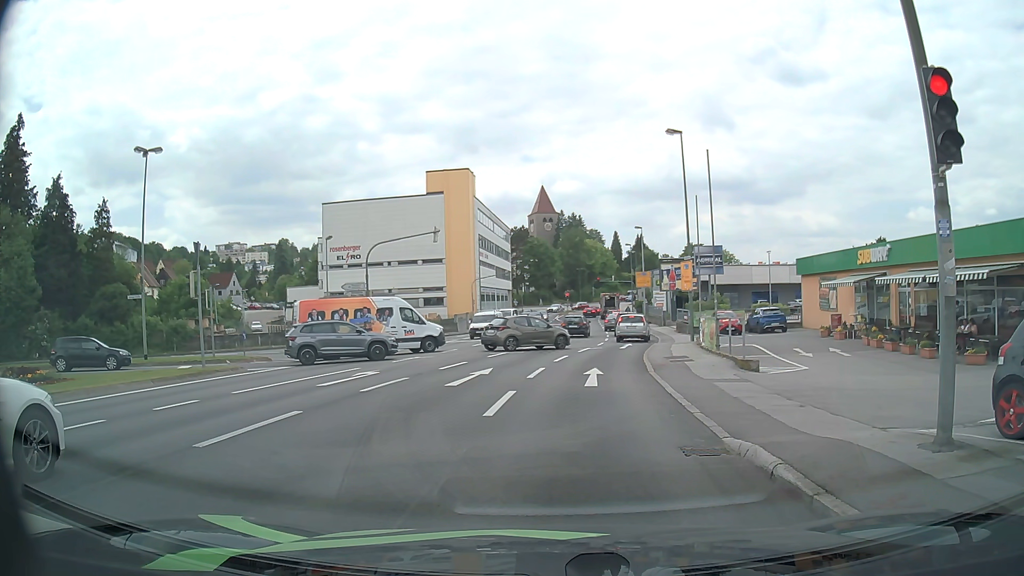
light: Day
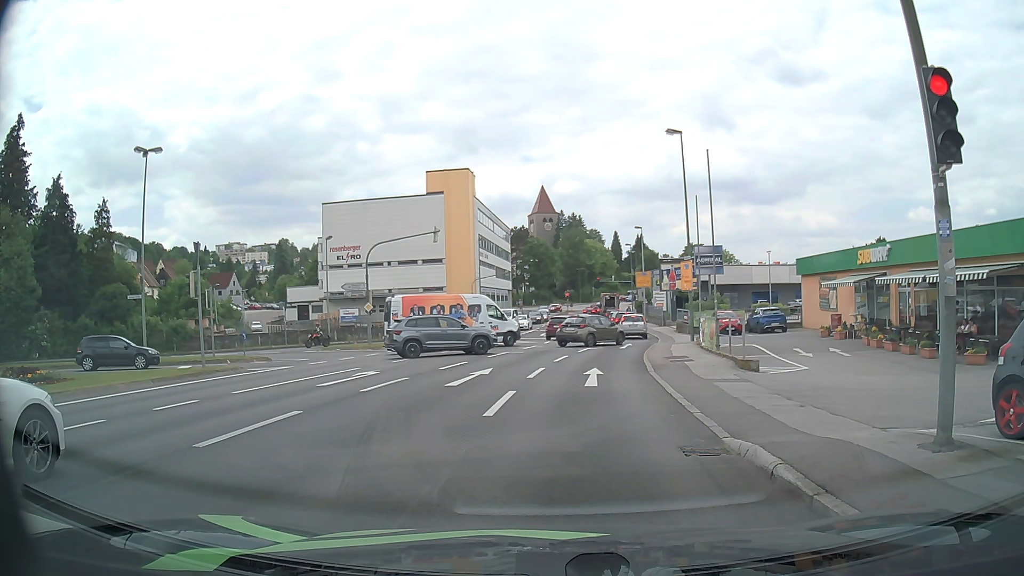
(0.0, 0.0) m; 0°
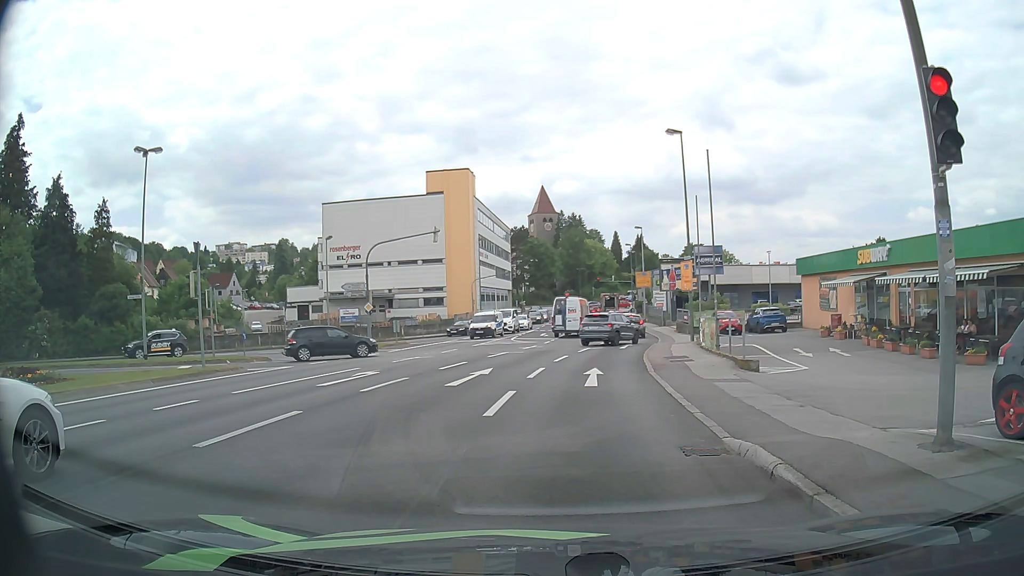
(0.0, 0.0) m; 0°
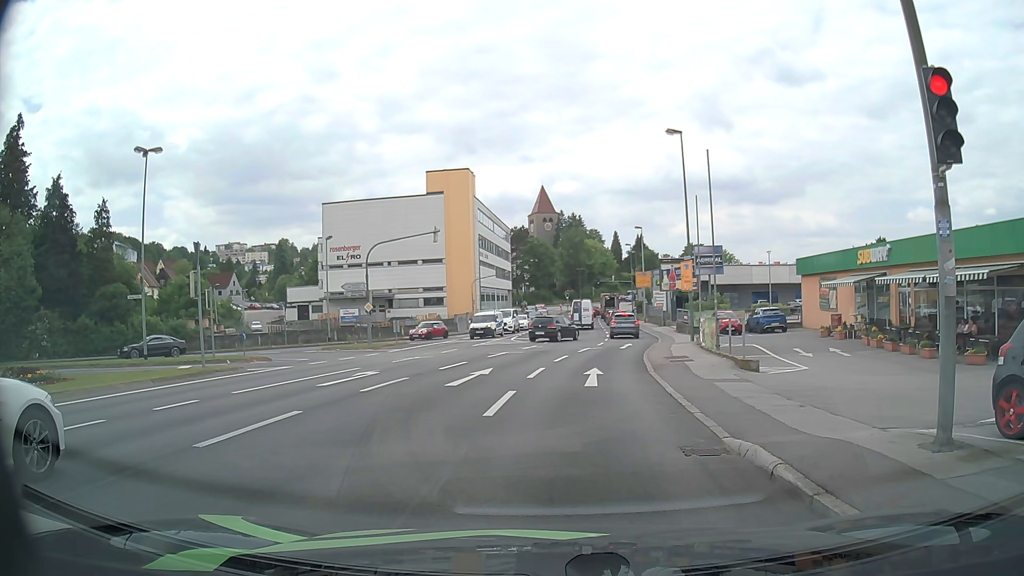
(0.0, 0.0) m; 0°
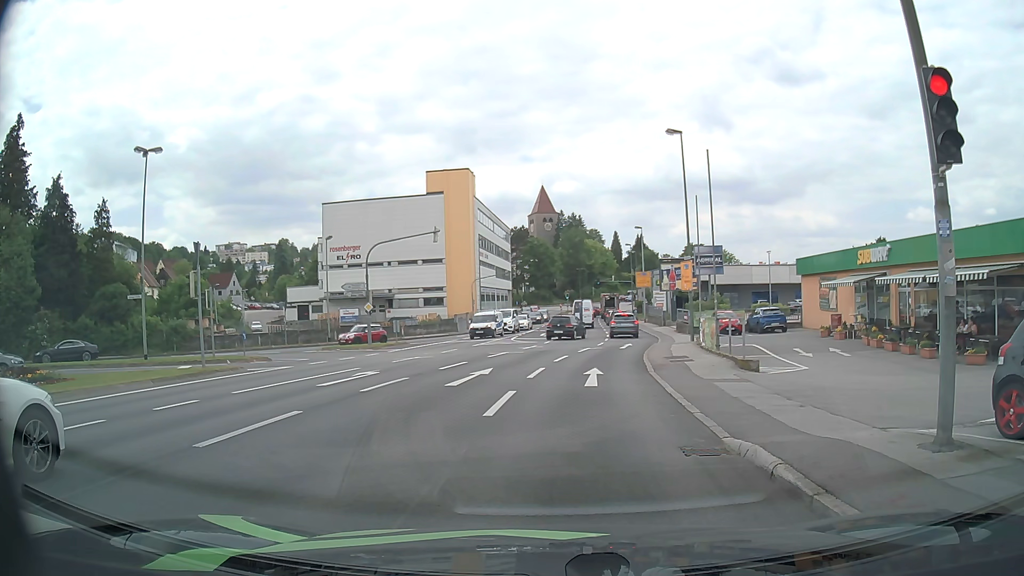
(0.0, 0.0) m; 0°
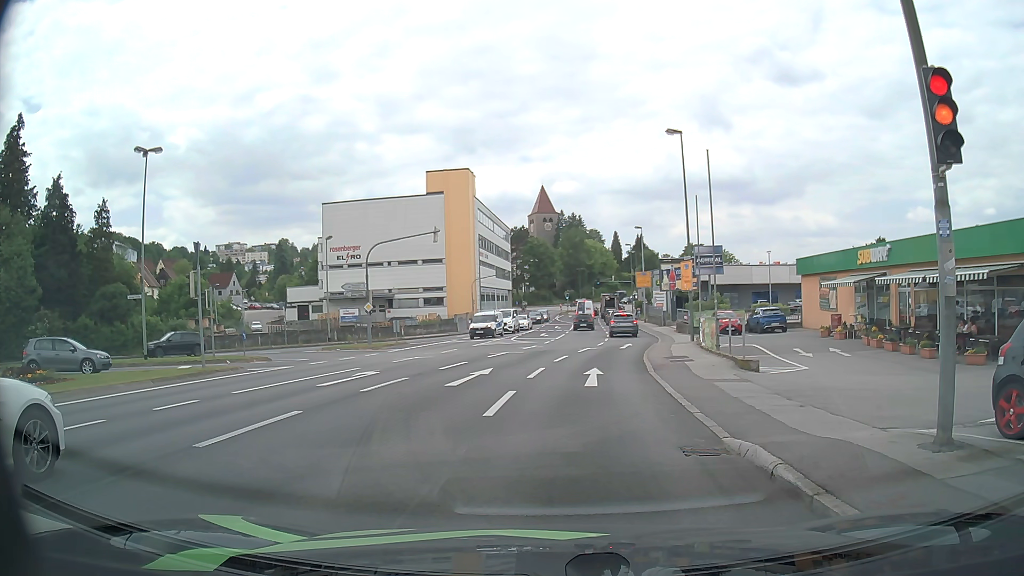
(0.0, 0.0) m; 0°
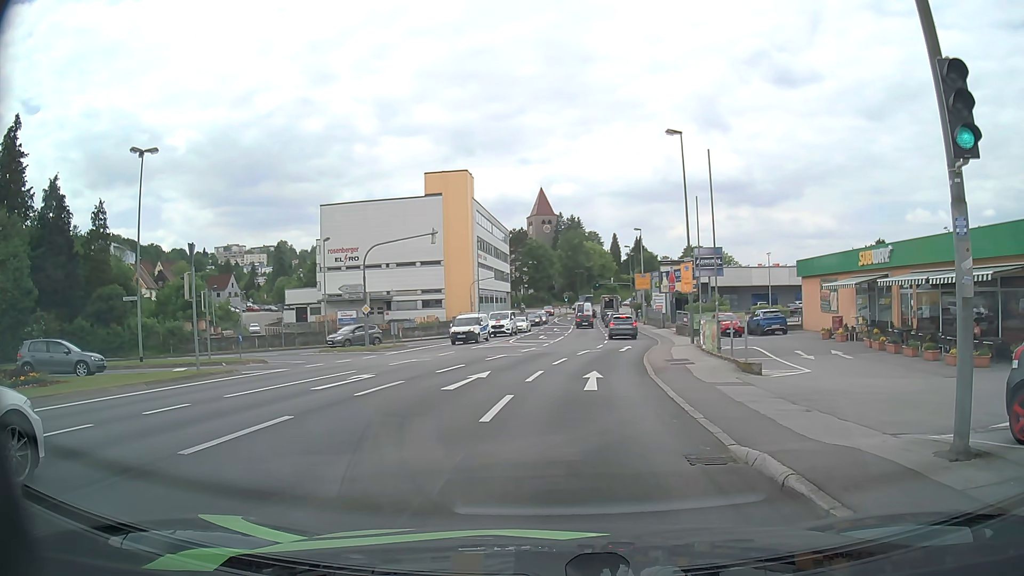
(0.0, +0.3) m; 0°
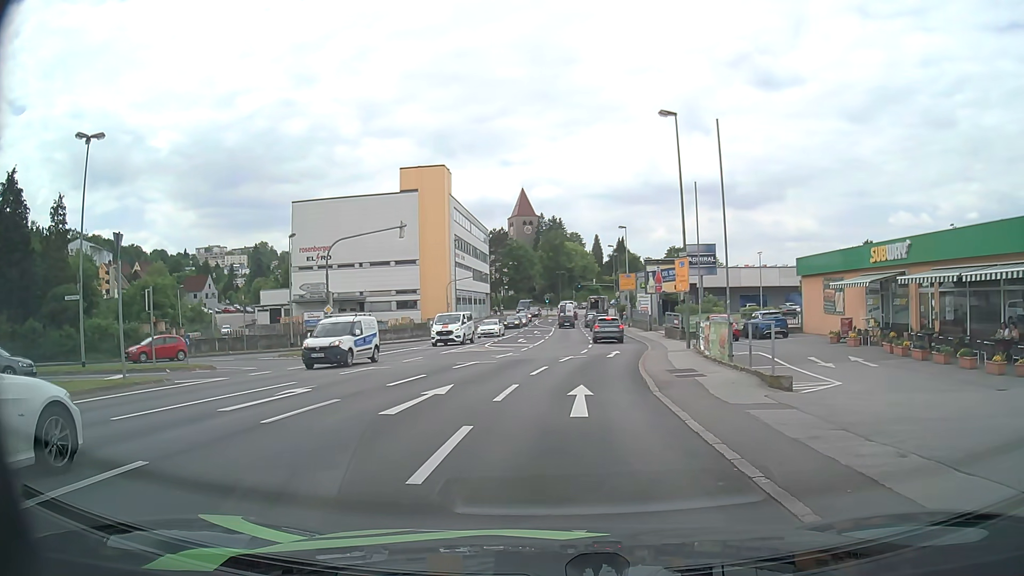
(+0.1, +3.6) m; +4°
(0, +10) (+1, +20) (+2, +30) (+4, +40) (+5, +50) (+5, +60) (+5, +70) (+5, +80) (+6, +90) (+6, +100) m
